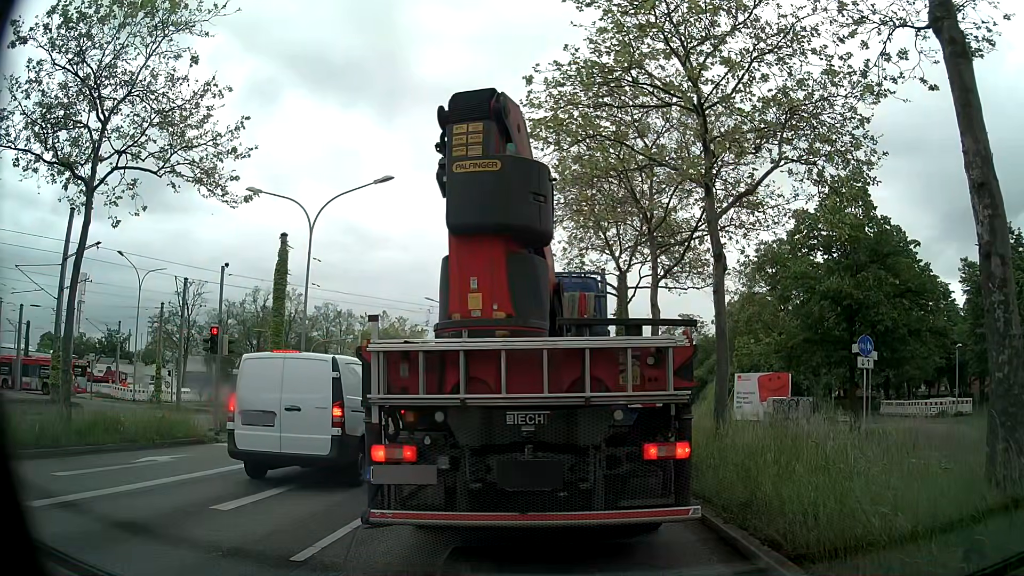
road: primary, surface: asphalt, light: Day
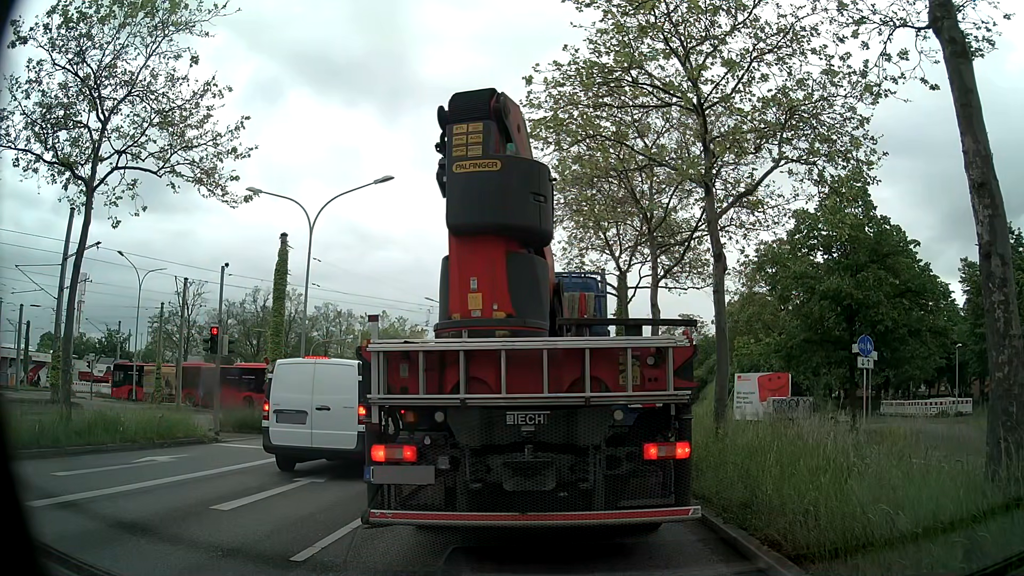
(0.0, 0.0) m; 0°
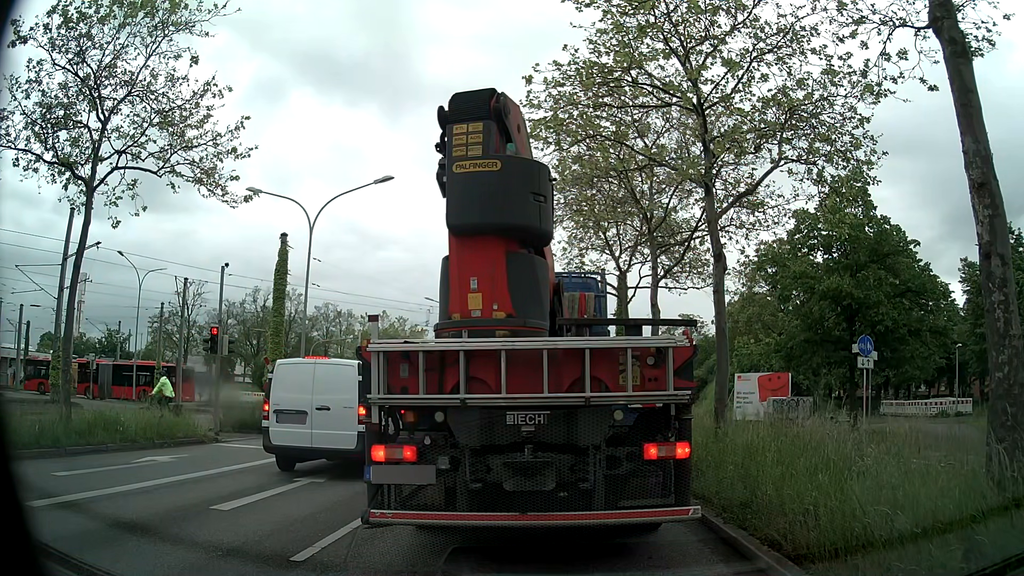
(0.0, 0.0) m; 0°
